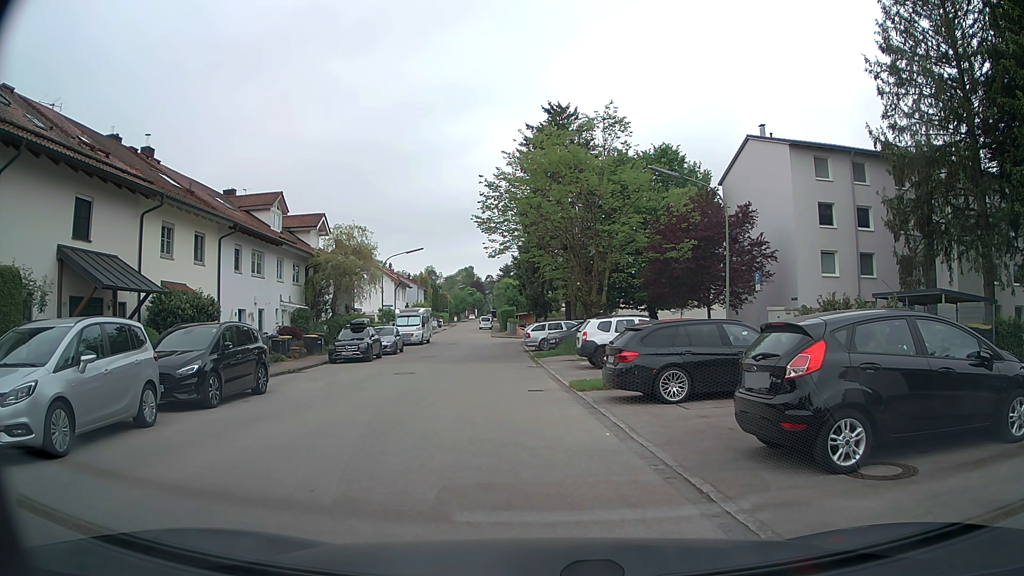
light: Day
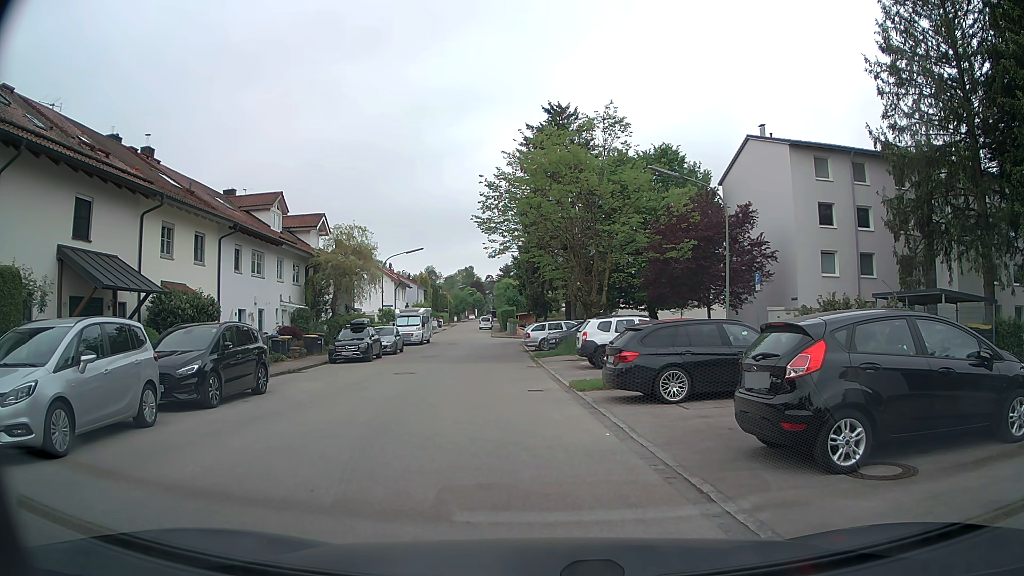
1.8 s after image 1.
(0.0, 0.0) m; 0°
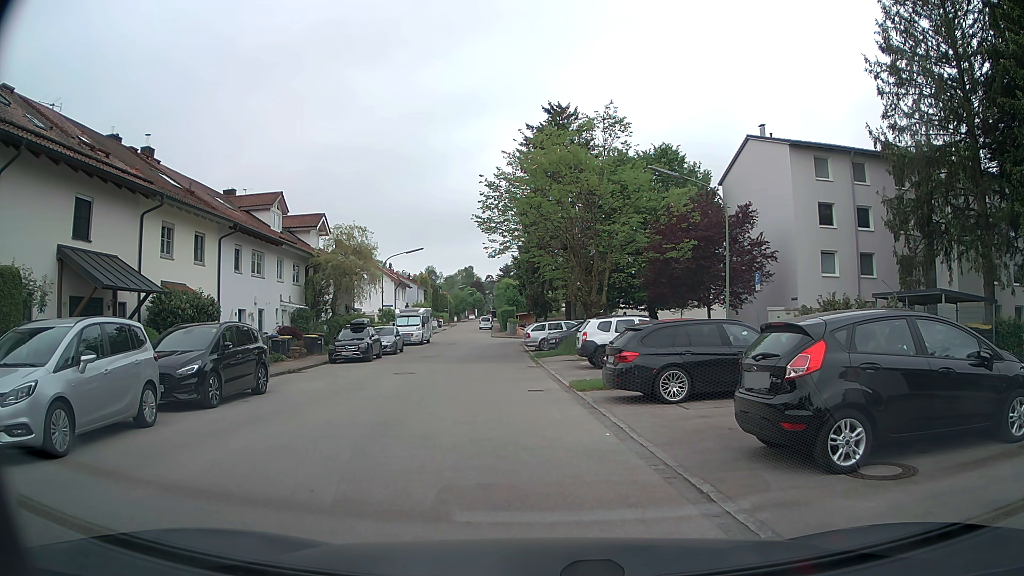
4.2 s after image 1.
(0.0, 0.0) m; 0°
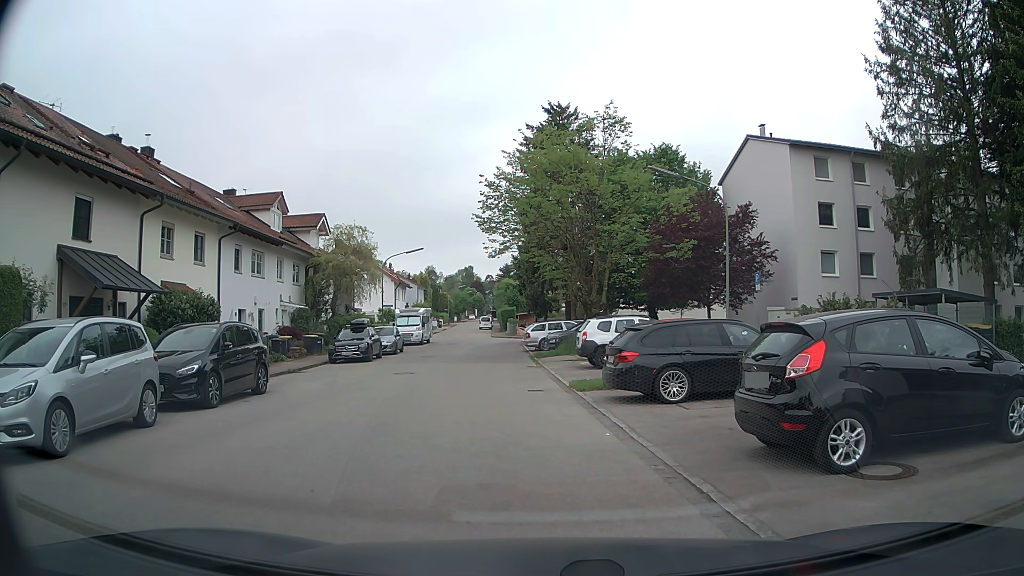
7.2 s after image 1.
(0.0, 0.0) m; 0°
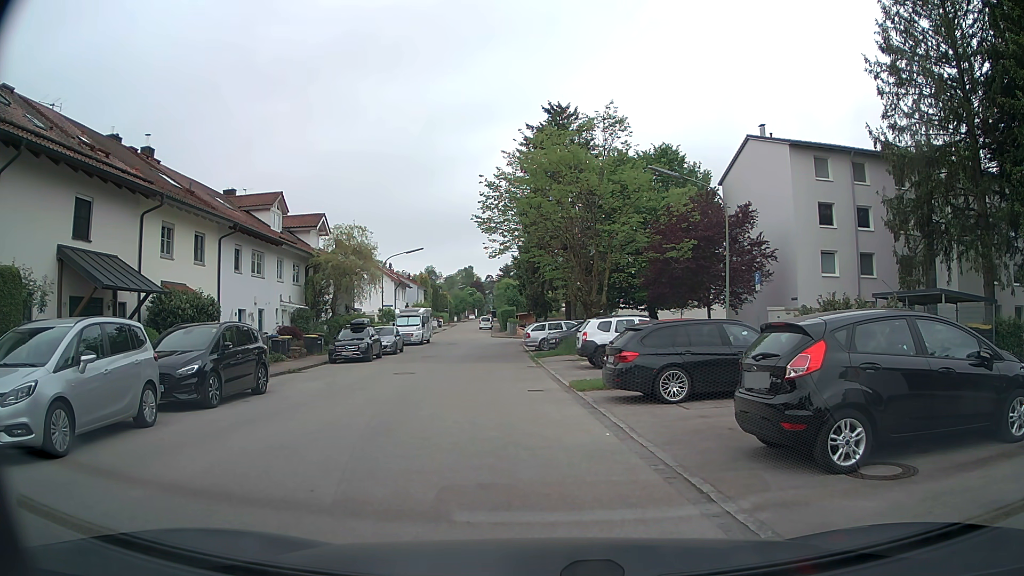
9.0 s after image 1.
(0.0, 0.0) m; 0°
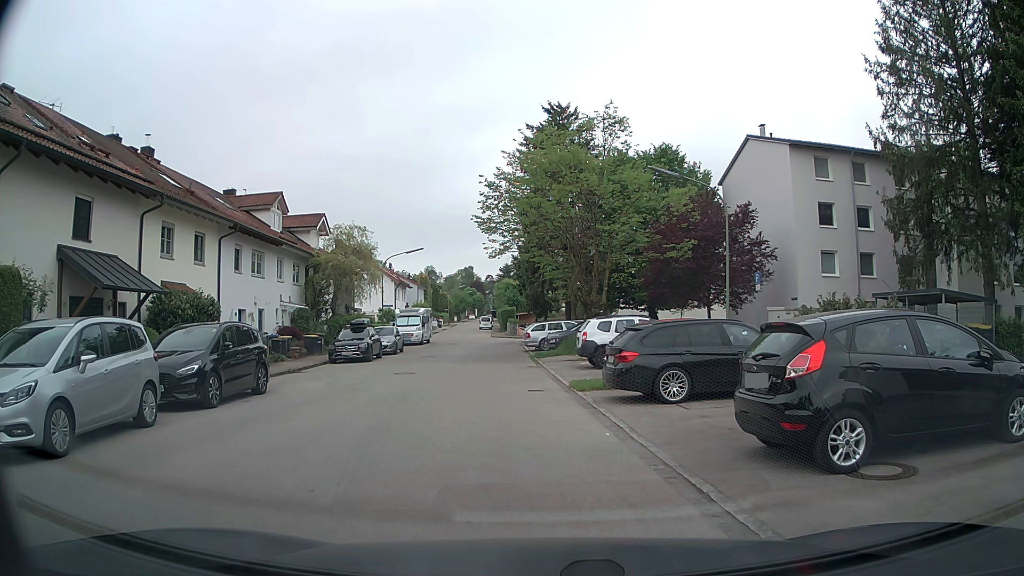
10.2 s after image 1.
(0.0, 0.0) m; 0°
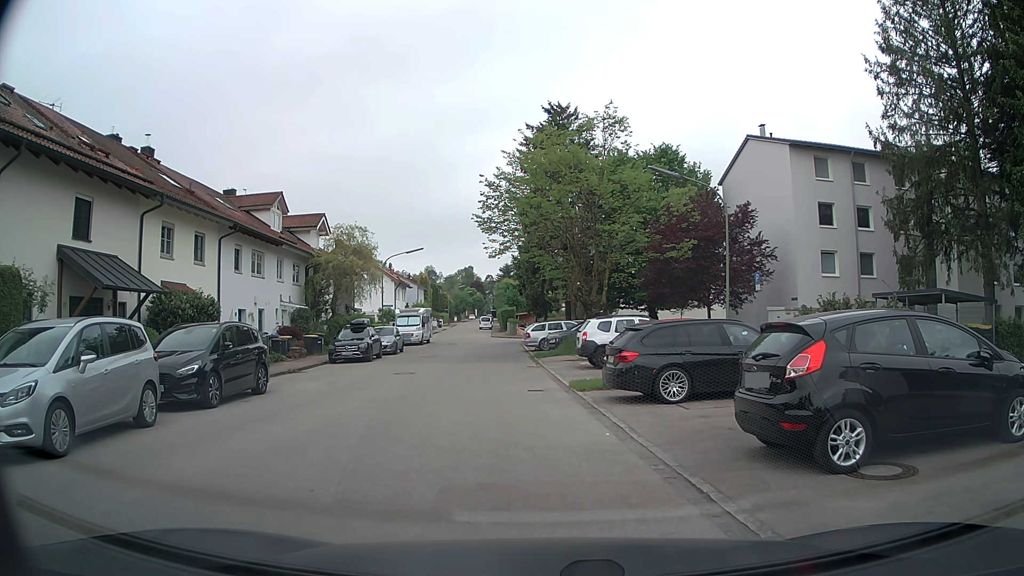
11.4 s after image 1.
(0.0, 0.0) m; 0°
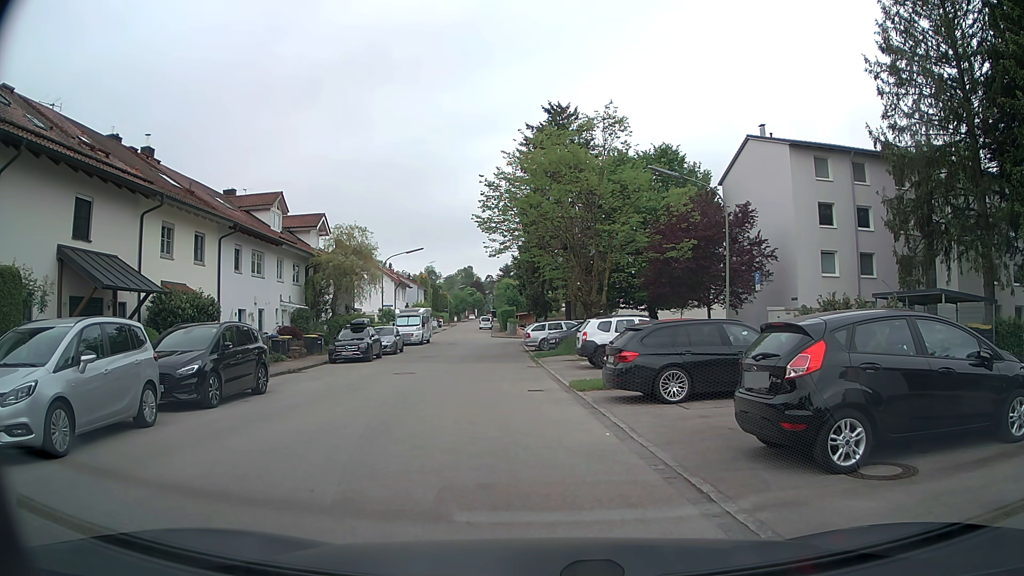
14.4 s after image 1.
(0.0, 0.0) m; 0°
